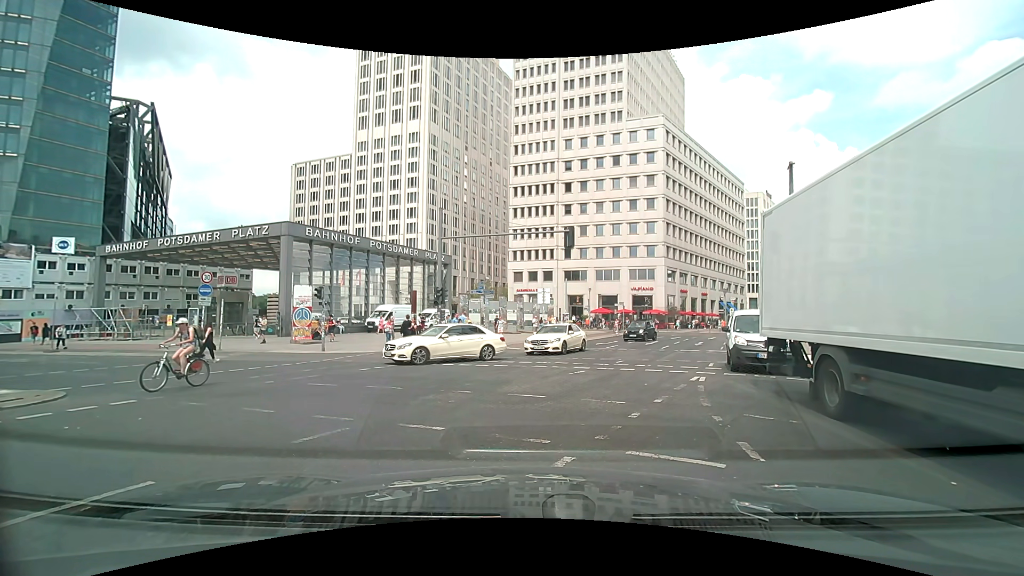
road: secondary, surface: asphalt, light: Day
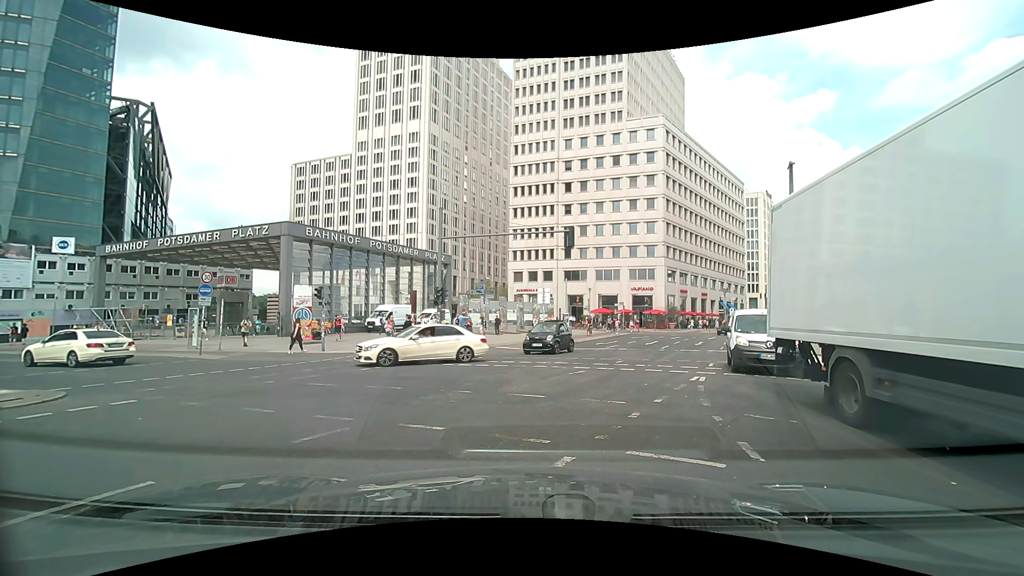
(0.0, 0.0) m; 0°
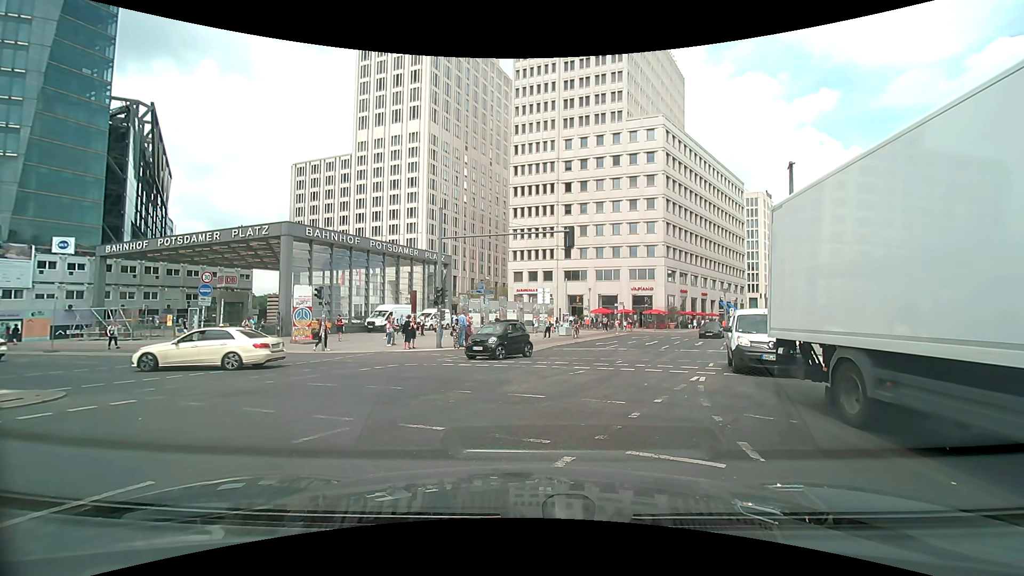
(0.0, 0.0) m; 0°
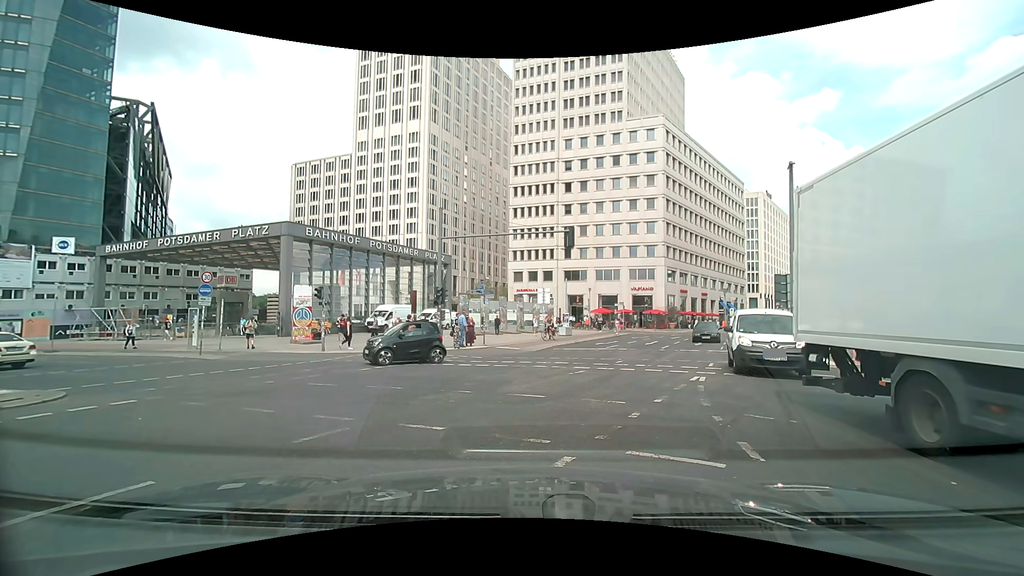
(0.0, 0.0) m; 0°
